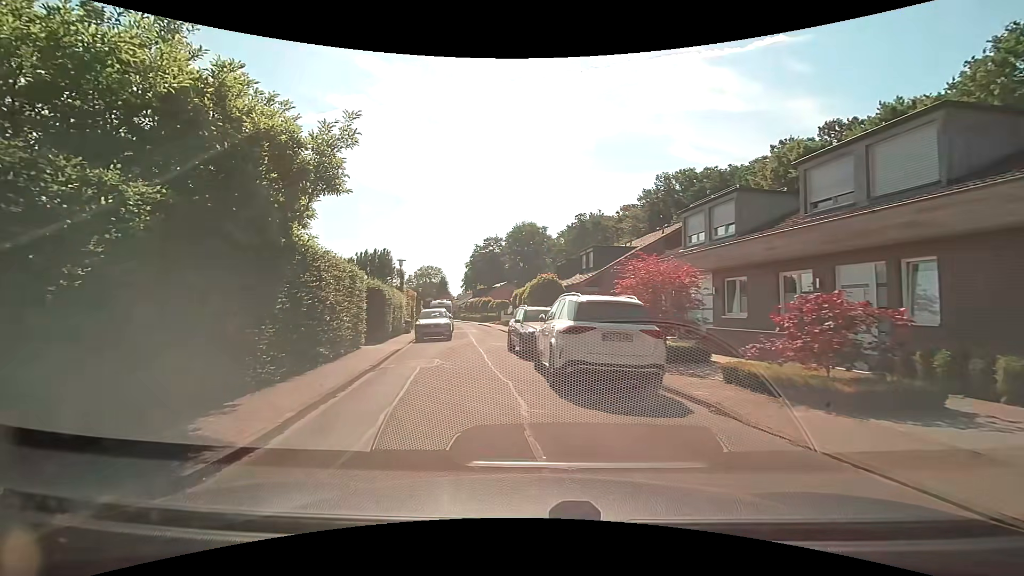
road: residential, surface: asphalt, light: Day
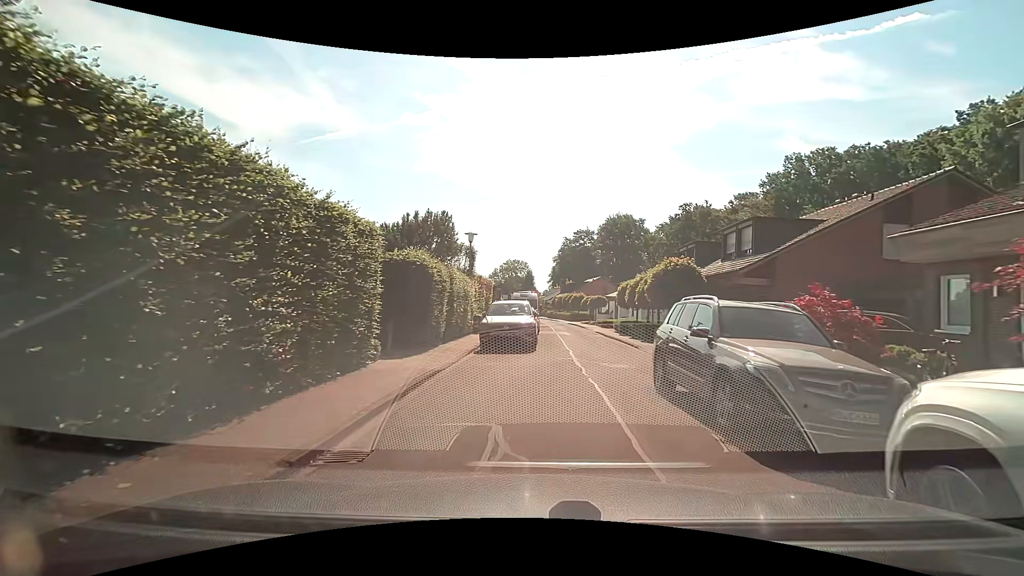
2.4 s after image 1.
(-1.2, +9.5) m; -10°
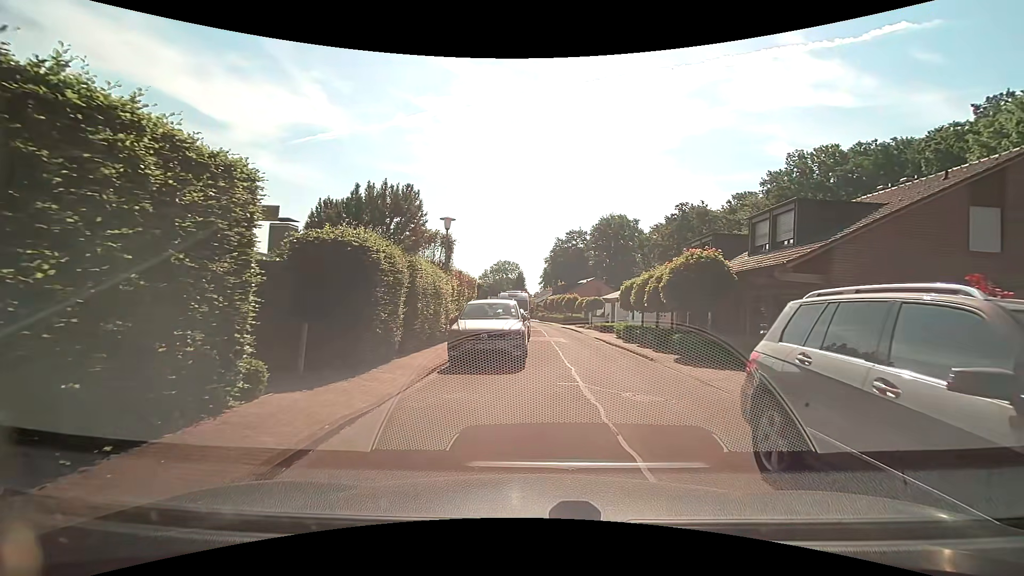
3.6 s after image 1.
(0.0, +4.3) m; +1°
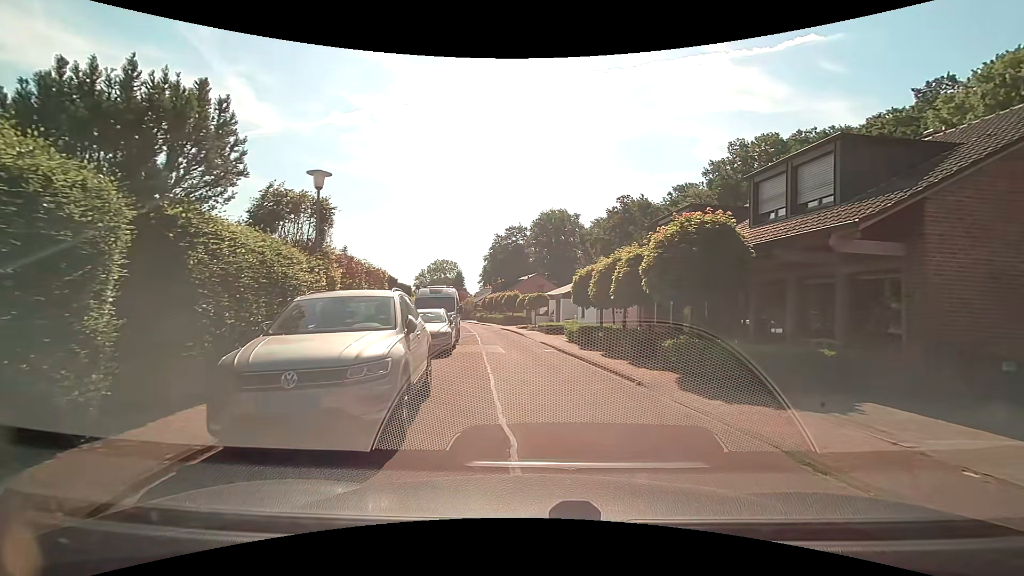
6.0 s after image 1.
(+0.3, +6.6) m; +7°
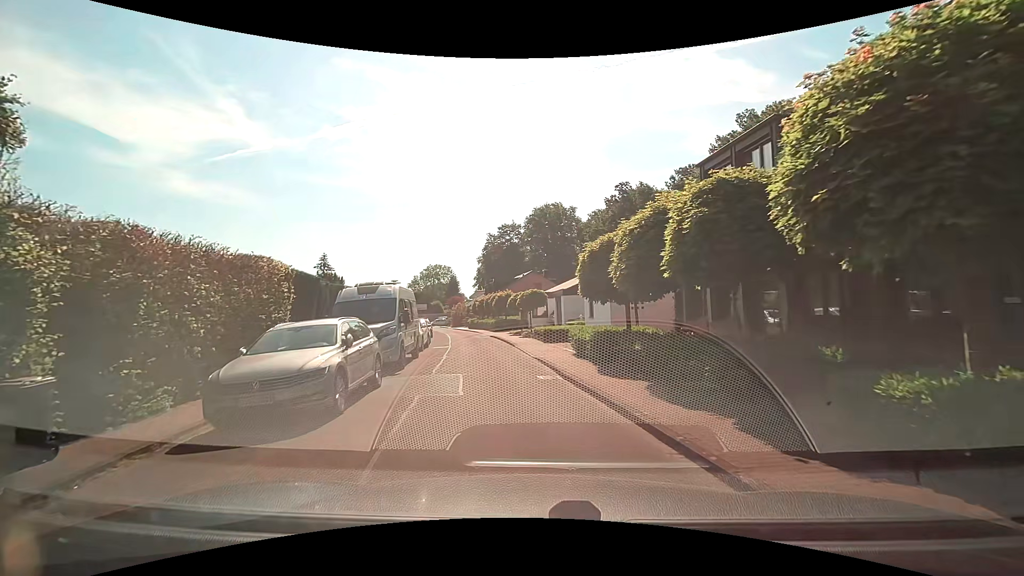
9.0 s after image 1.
(+0.4, +8.3) m; -1°
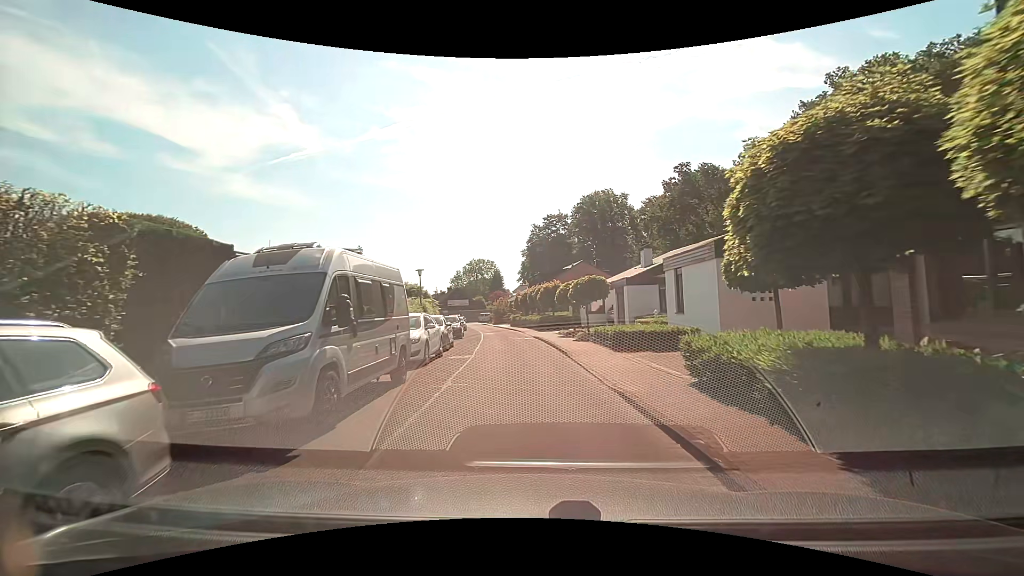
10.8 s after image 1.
(-0.3, +8.1) m; -5°
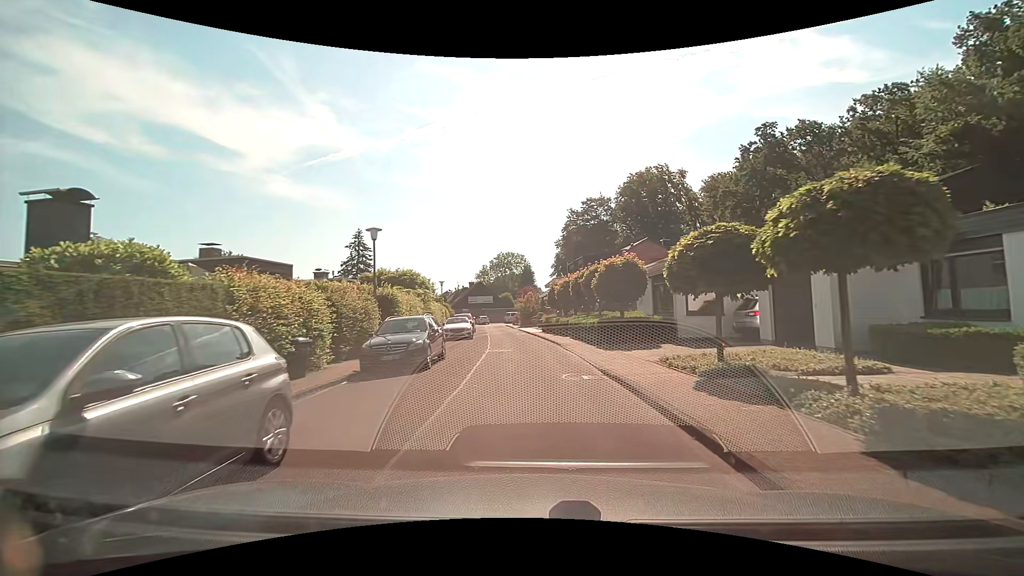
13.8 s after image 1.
(-0.8, +17.8) m; -4°
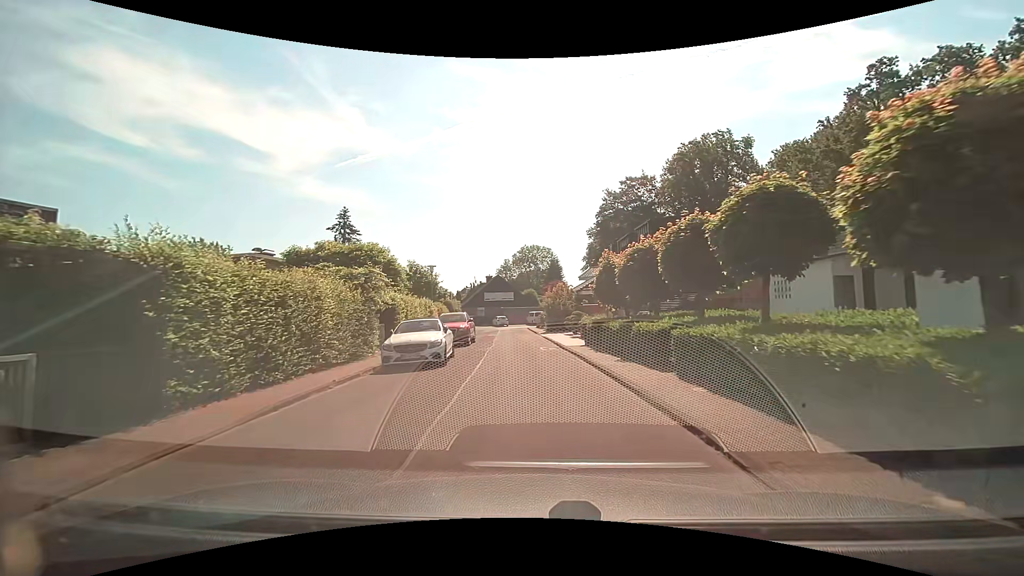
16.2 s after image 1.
(-0.4, +16.1) m; -3°
(0, +10) (-1, +20) (-1, +30) (-2, +40) (-2, +50) (-3, +60) (0, +69) (+10, +72) (+20, +73) (+30, +73) m
